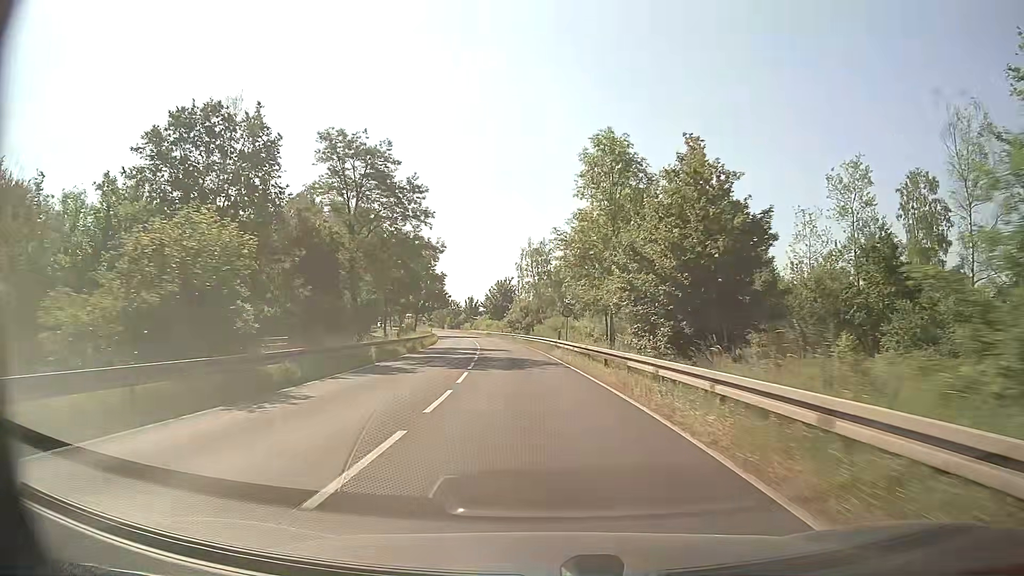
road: primary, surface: asphalt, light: Day
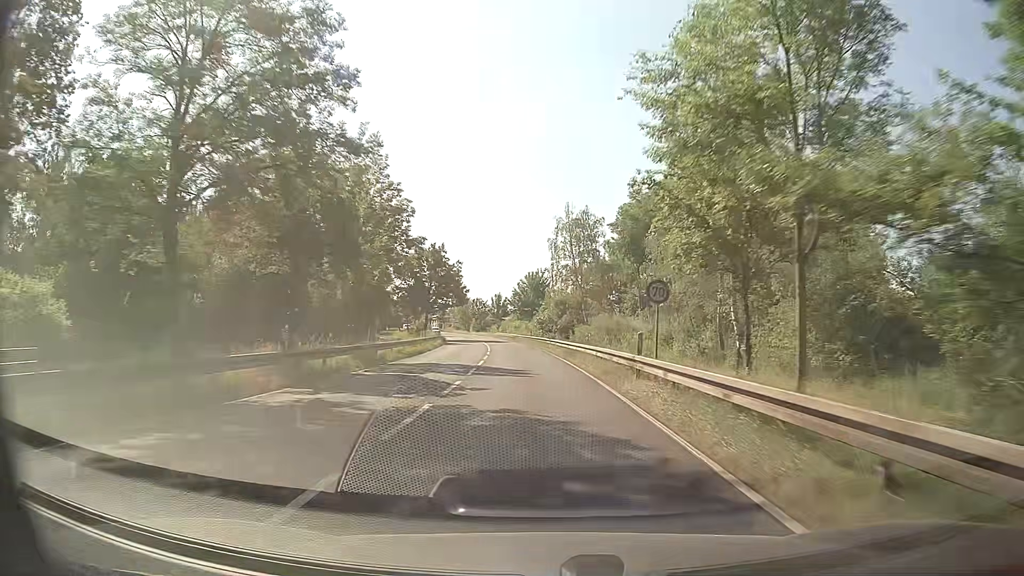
(-0.6, +21.1) m; -3°
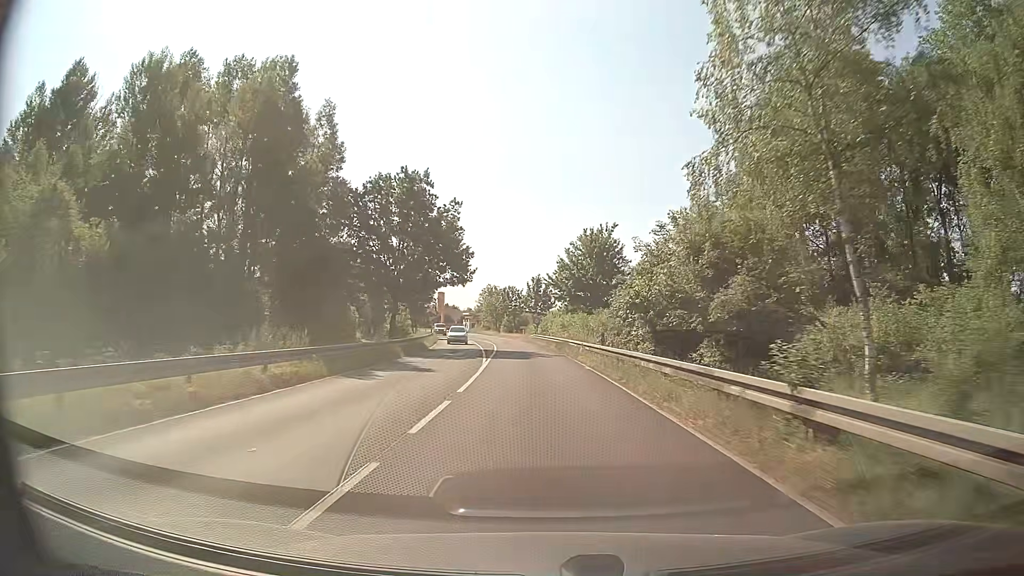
(-1.7, +41.9) m; -4°
(0, +10) (0, +20) (-1, +30) (-1, +40) (-2, +50) (-2, +60) (-3, +70) (-4, +80) (-6, +90) (-7, +100) m
